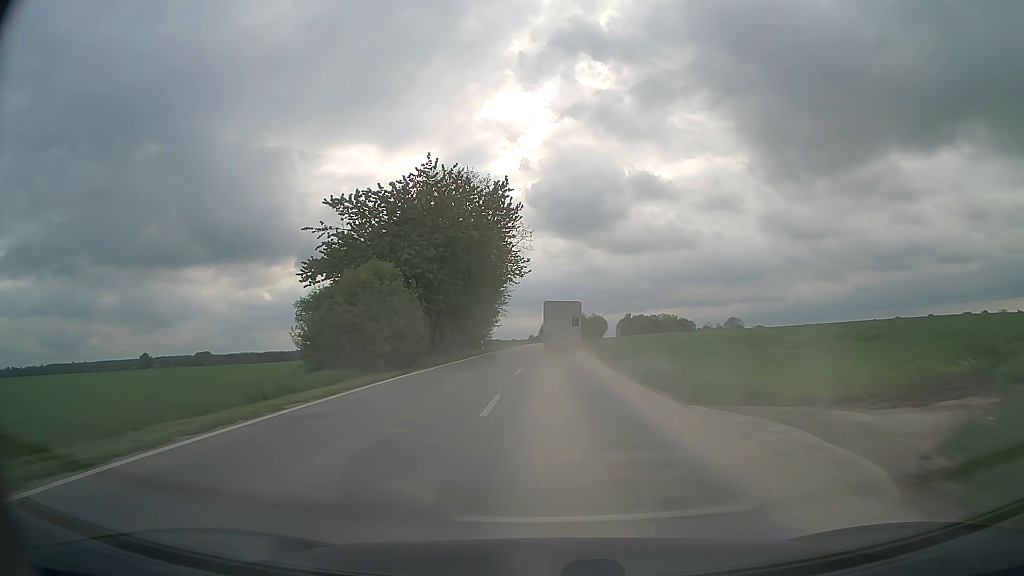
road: secondary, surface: asphalt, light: Day
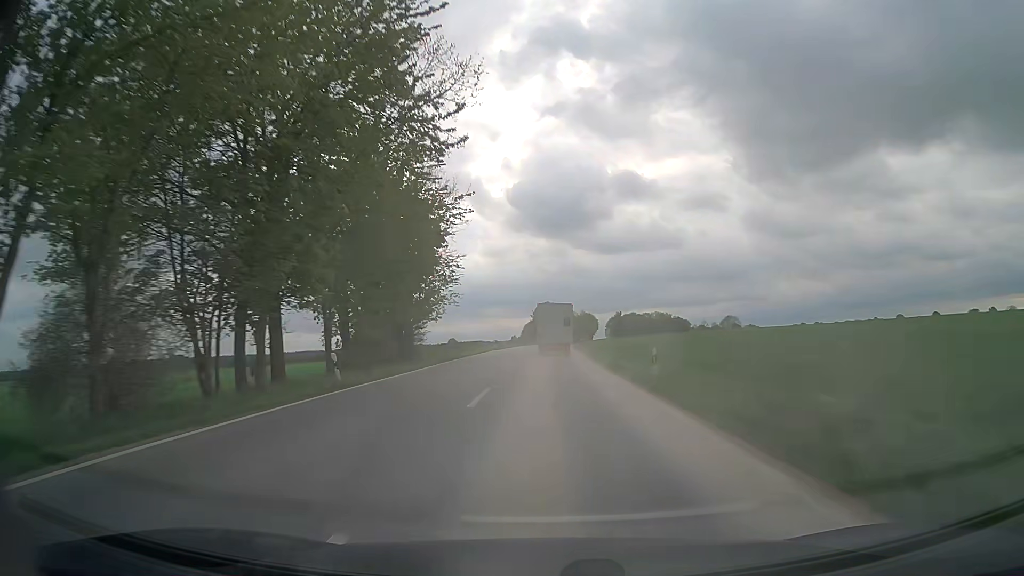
(+0.4, +35.0) m; +1°
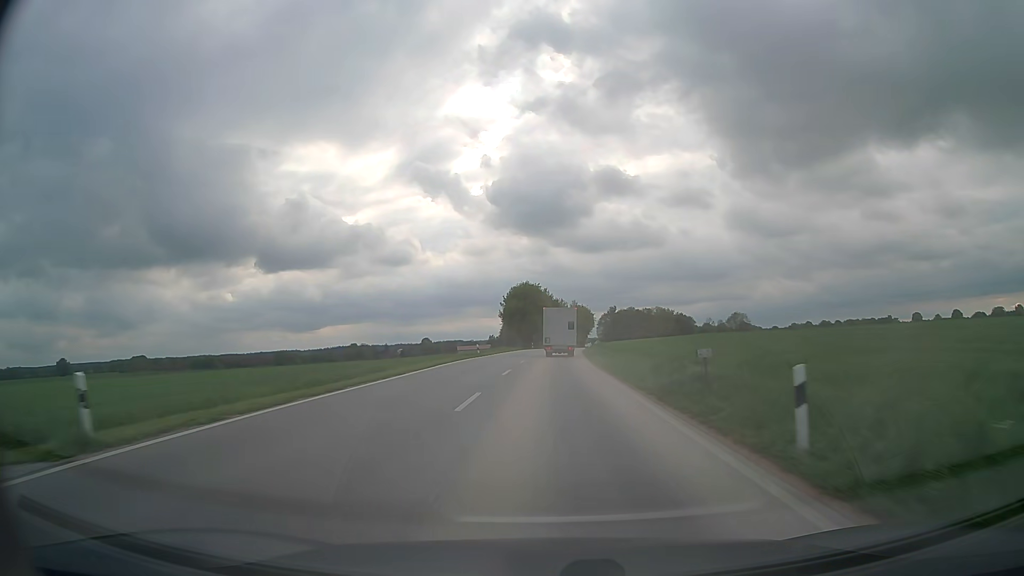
(+0.6, +60.7) m; +2°
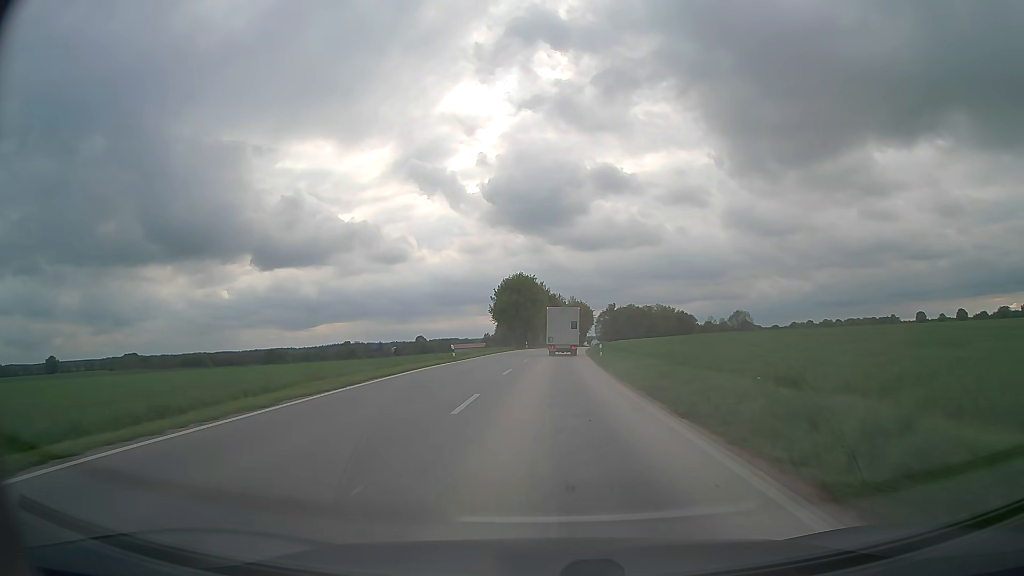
(0.0, +12.4) m; 0°
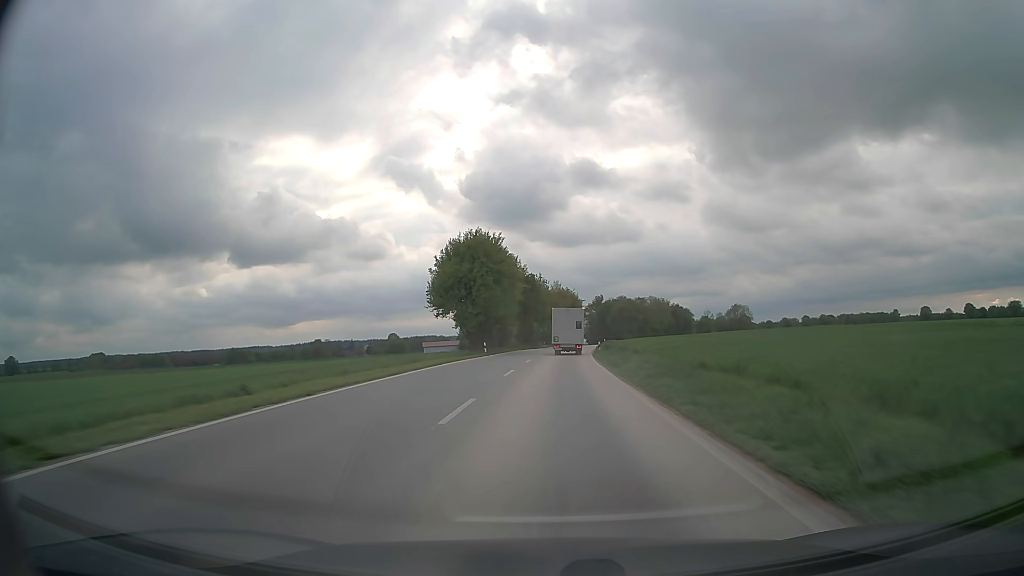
(+0.5, +37.7) m; +2°
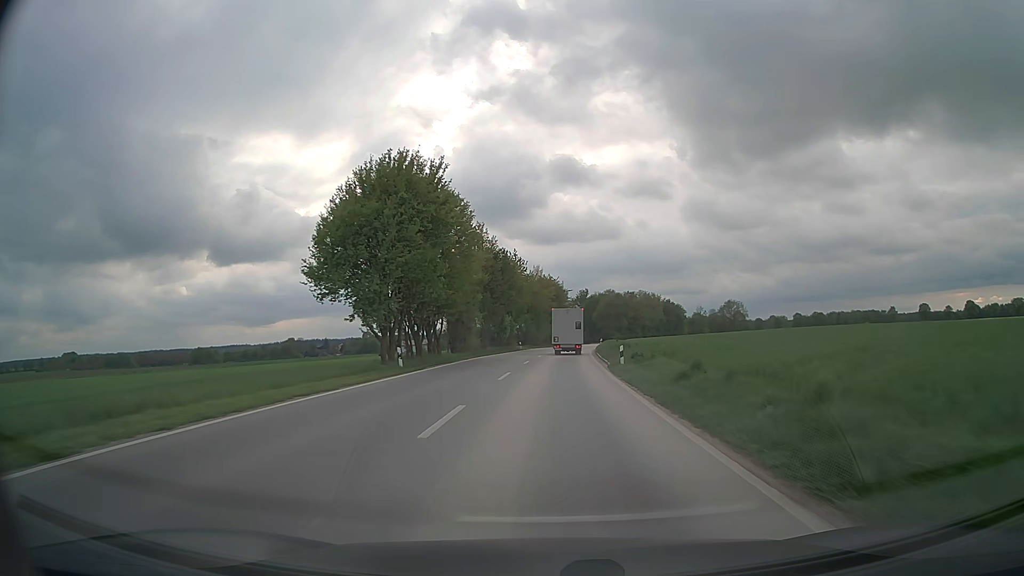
(+0.4, +25.5) m; +2°
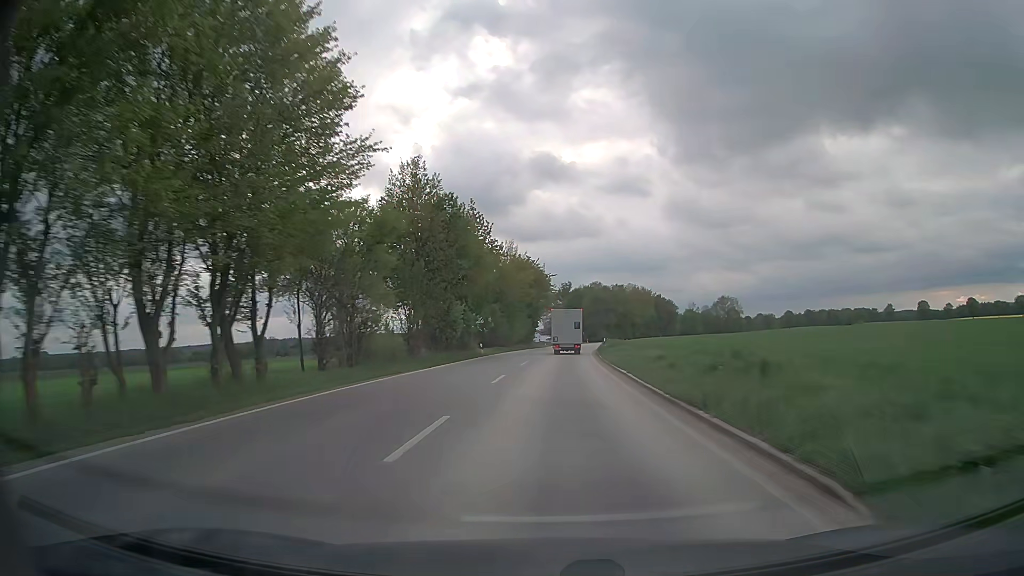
(+0.4, +25.8) m; +2°
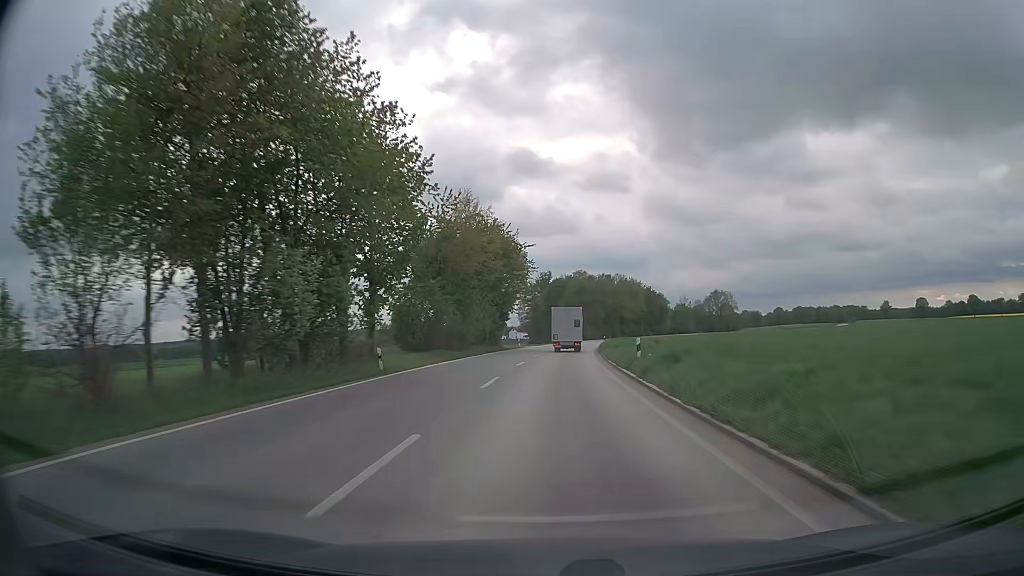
(+0.3, +26.2) m; +2°
(0, +10) (0, +20) (+1, +30) (+1, +40) (+2, +50) (+3, +60) (+4, +70) (+5, +80) (+6, +90) (+7, +100) m
